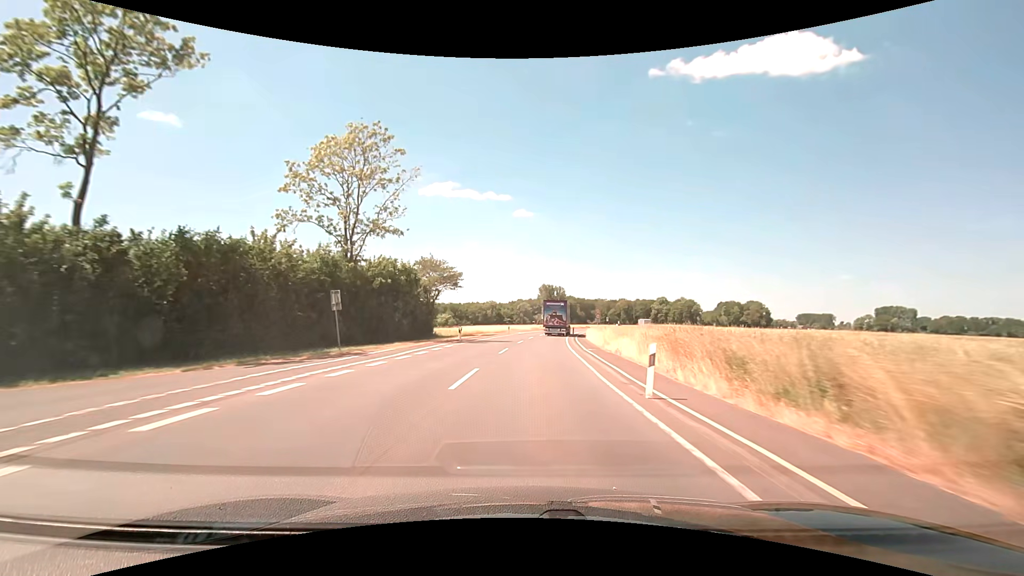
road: secondary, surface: asphalt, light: Day
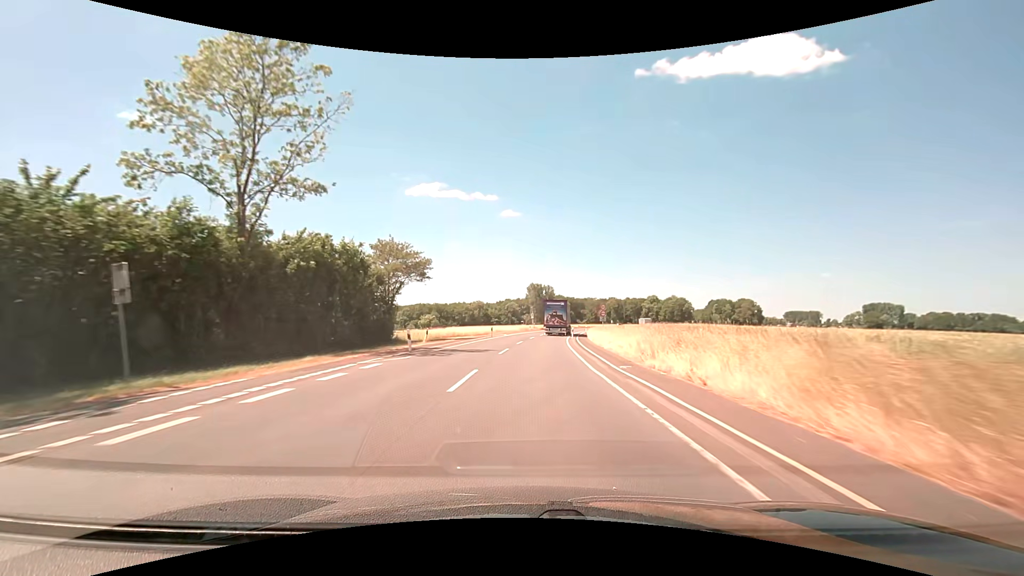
(+0.2, +12.5) m; +2°
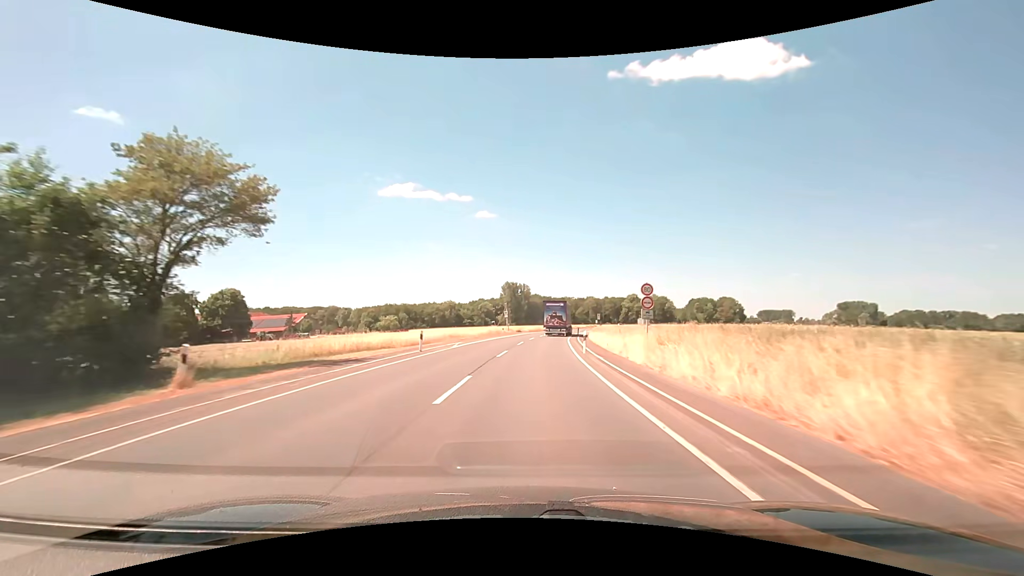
(+0.6, +25.0) m; +3°
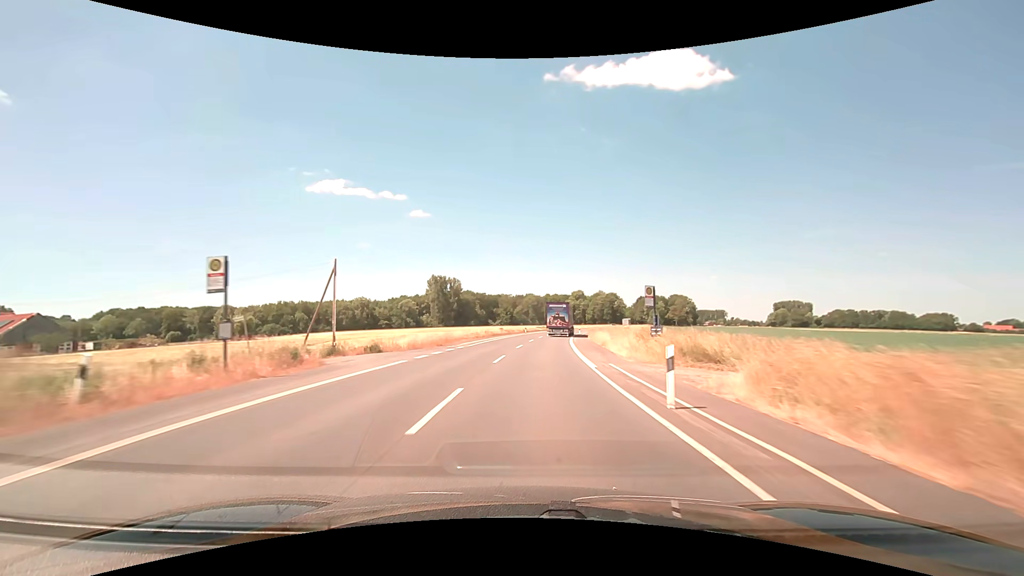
(+3.9, +62.3) m; +7°
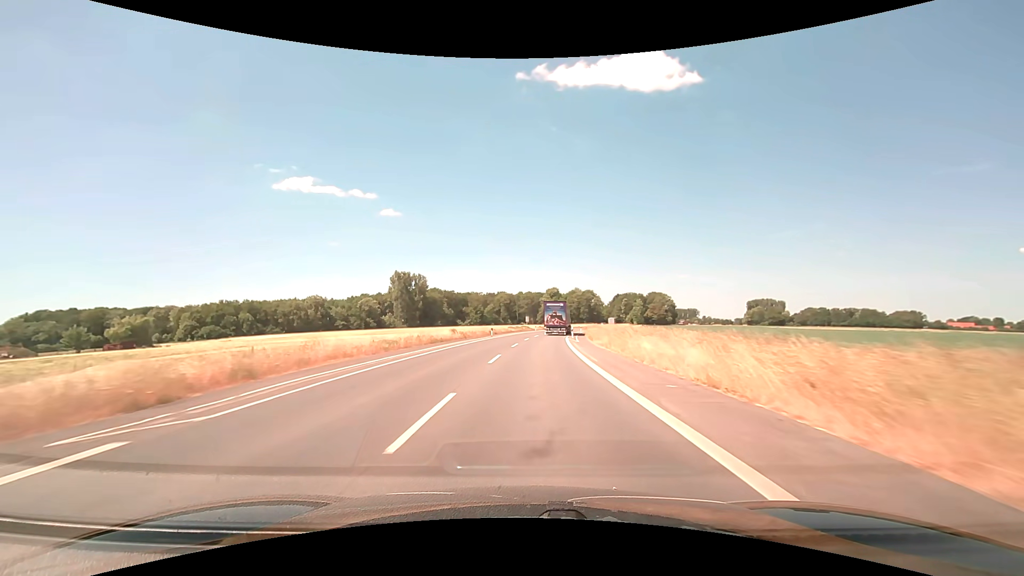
(+0.7, +25.0) m; +3°
